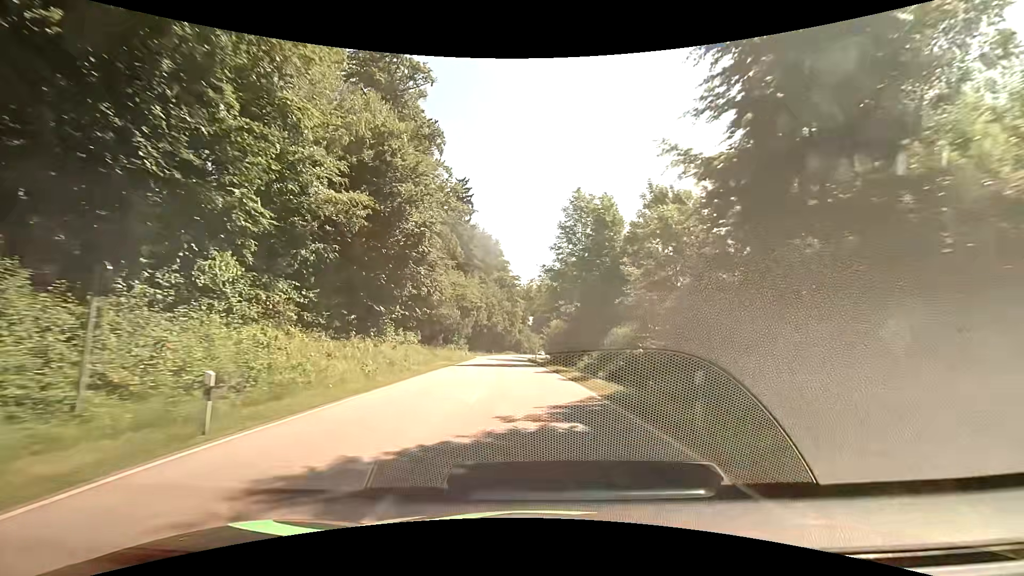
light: Day
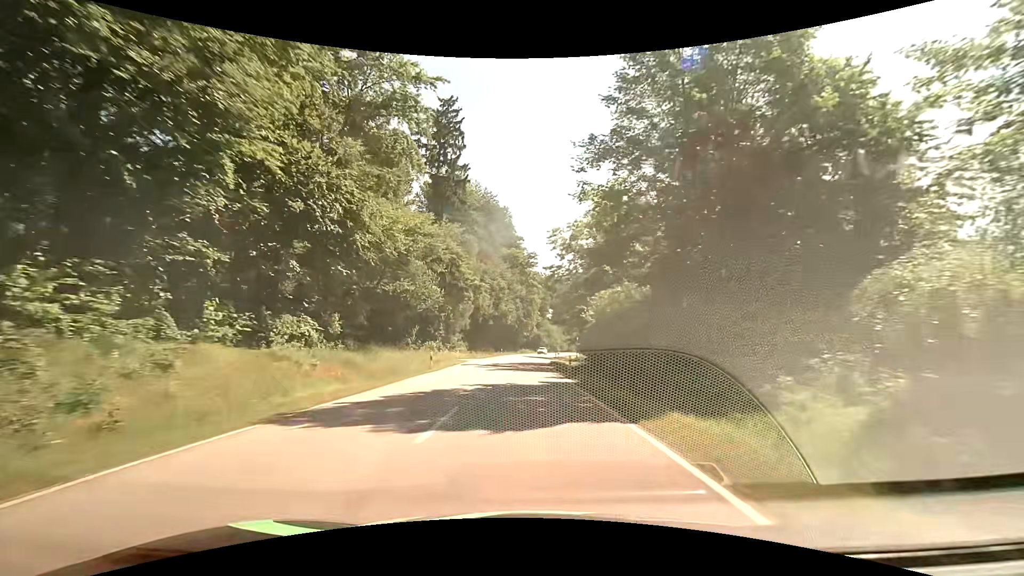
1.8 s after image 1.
(-0.4, +29.3) m; -2°
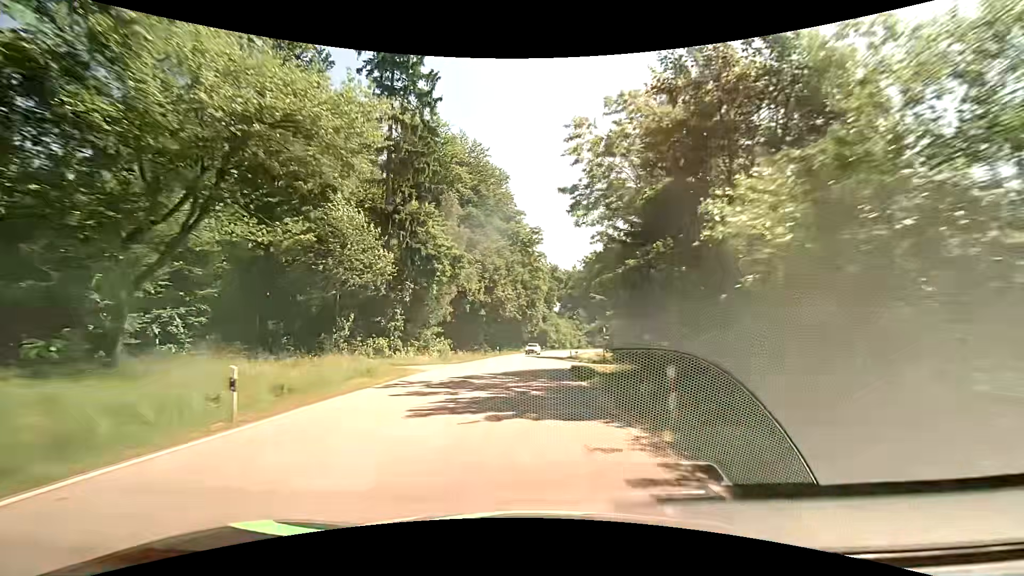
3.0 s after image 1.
(-0.2, +20.3) m; -1°
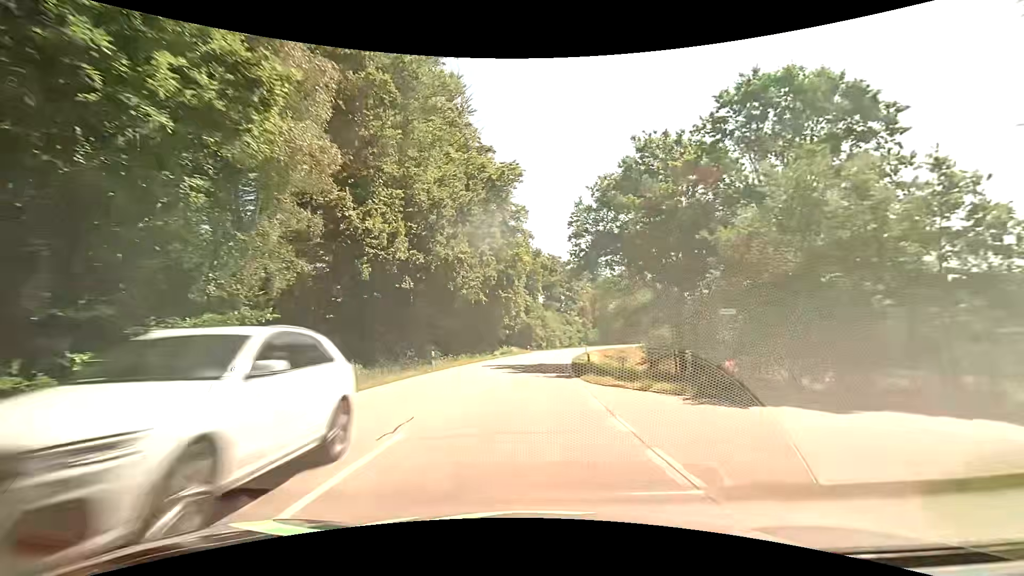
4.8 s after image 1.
(+0.4, +31.0) m; +2°
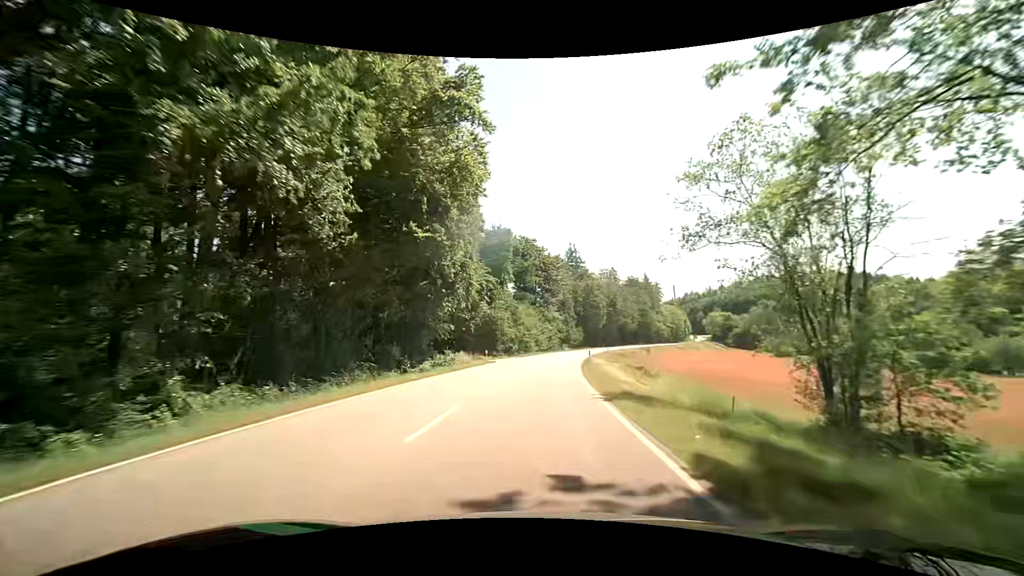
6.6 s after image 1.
(+0.7, +32.3) m; +3°
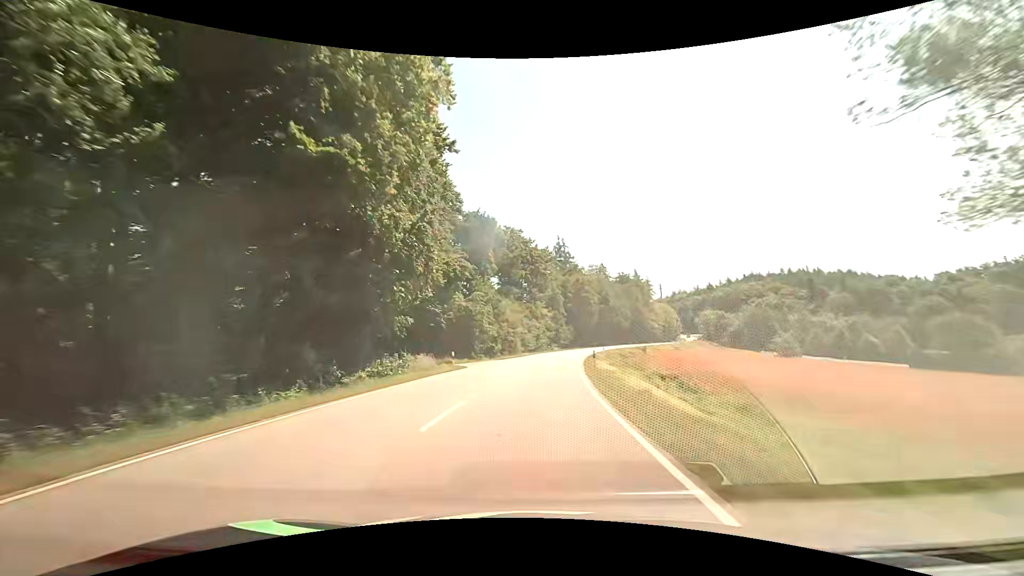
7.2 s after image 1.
(+0.1, +11.1) m; +1°
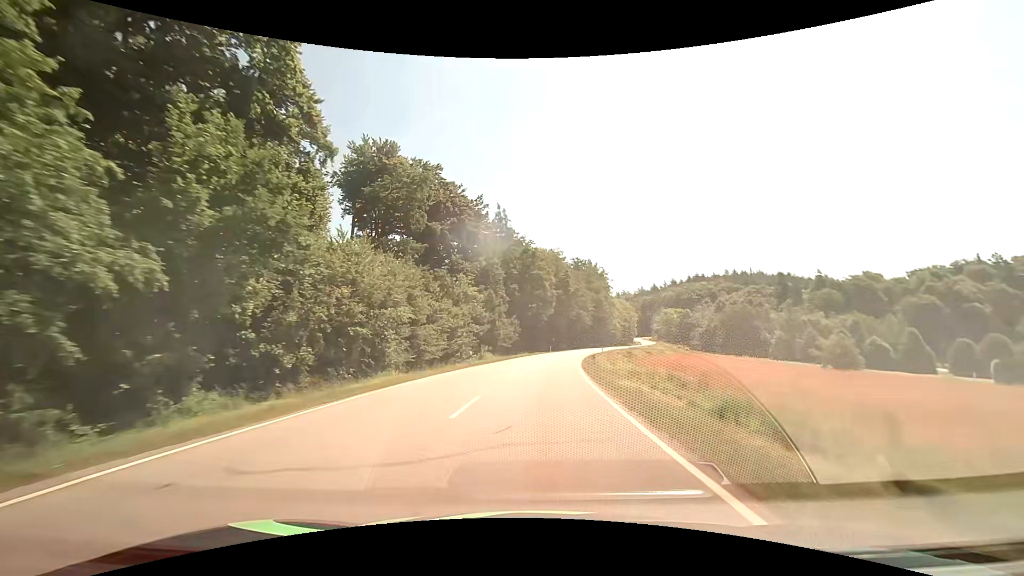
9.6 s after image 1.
(+2.6, +46.3) m; +7°
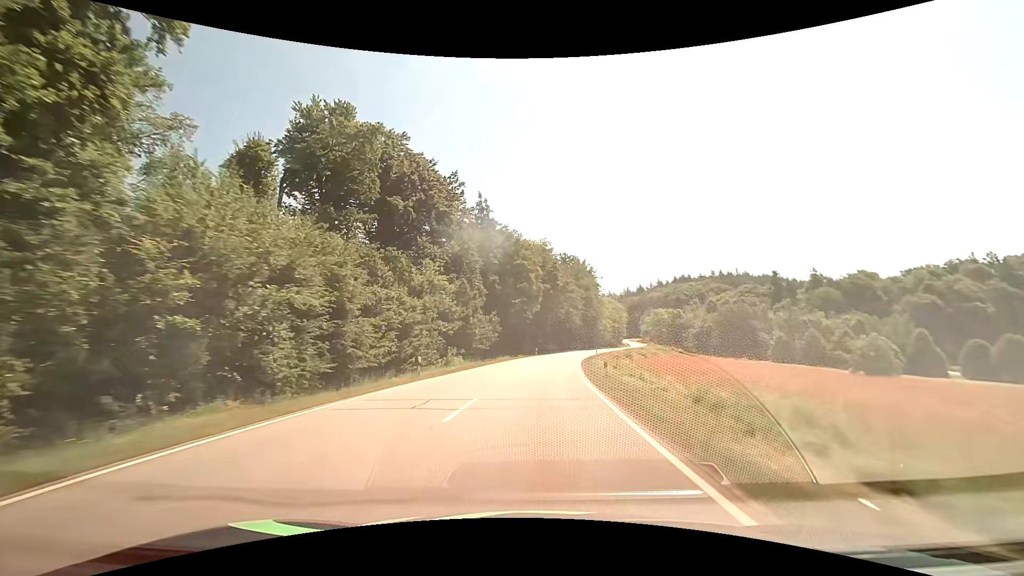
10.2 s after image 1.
(+0.2, +12.3) m; +2°
(0, +10) (0, +20) (+1, +30) (+2, +40) (+3, +50) (+4, +60) (+6, +70) (+8, +79) (+10, +89) (+12, +99) m
